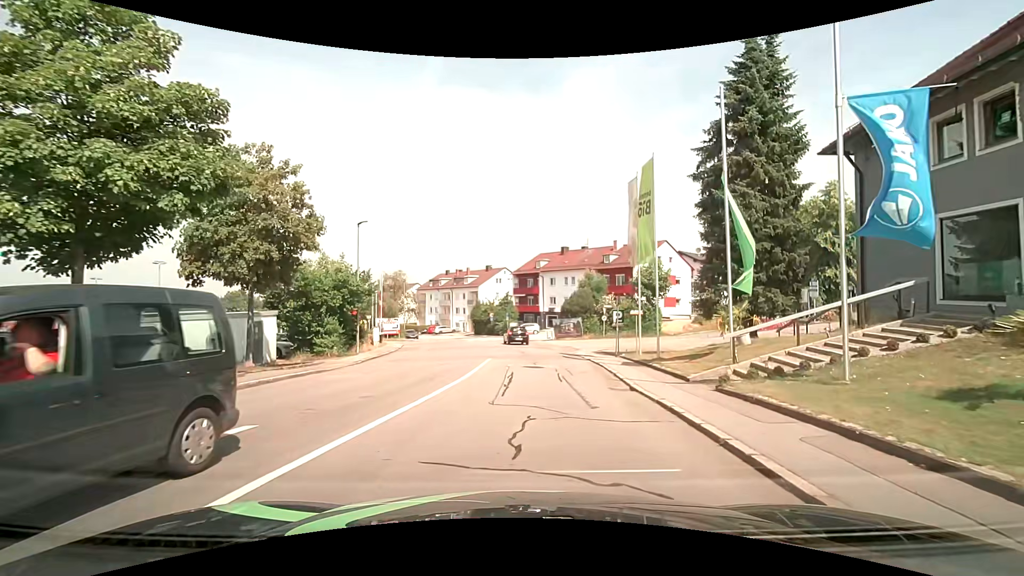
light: Day
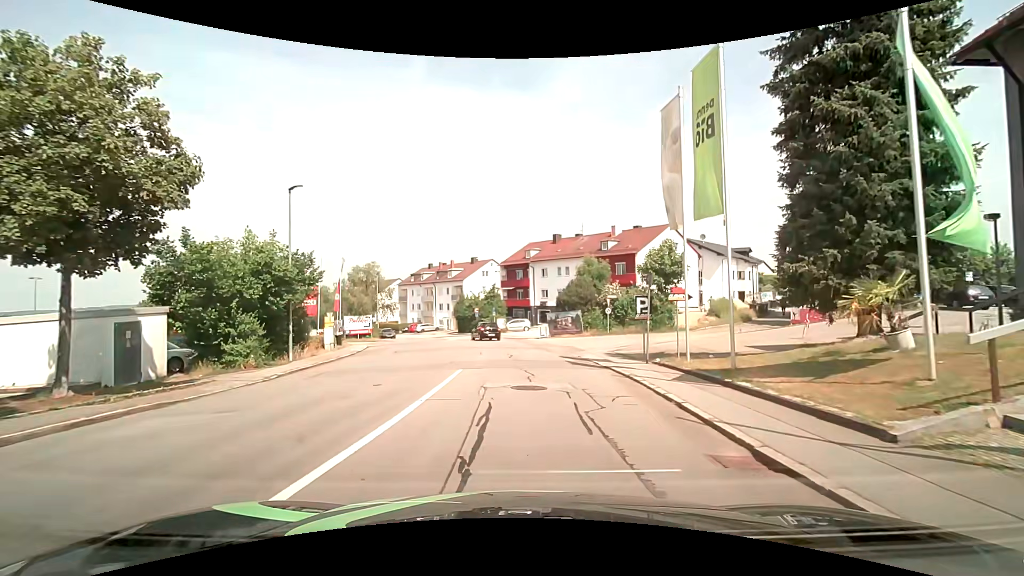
(+0.1, +7.6) m; +2°
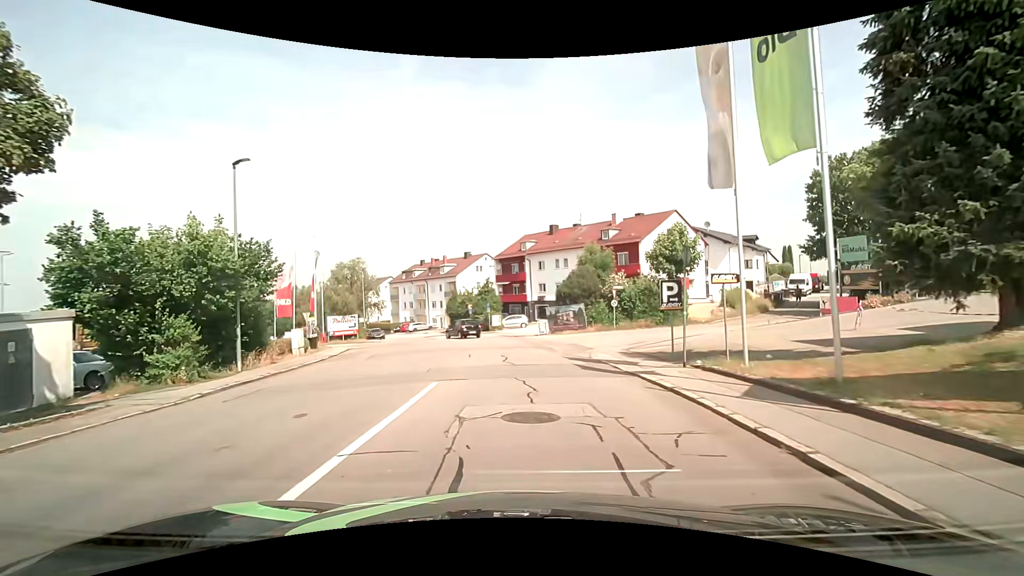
(0.0, +3.9) m; 0°
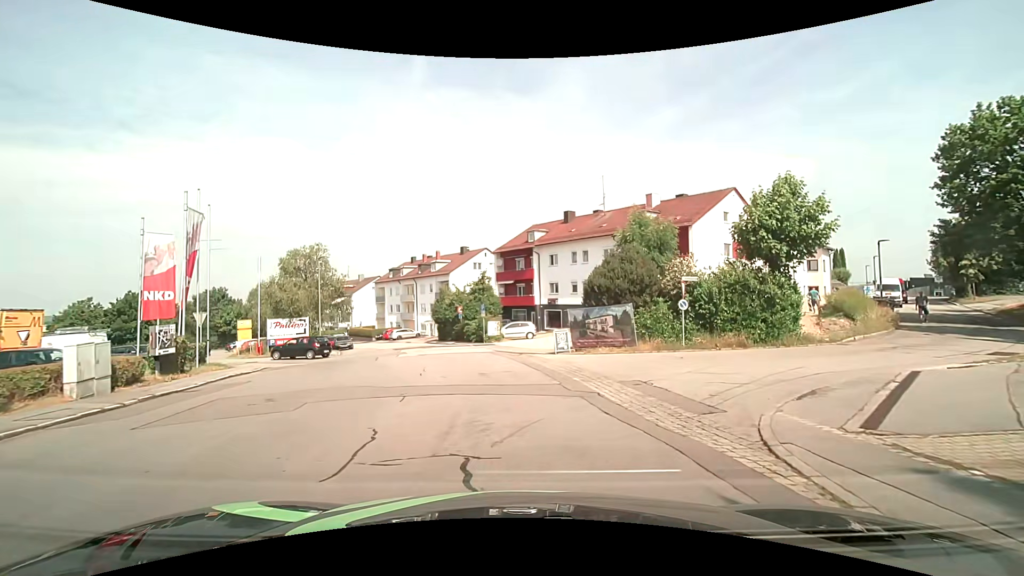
(-0.2, +13.3) m; -2°
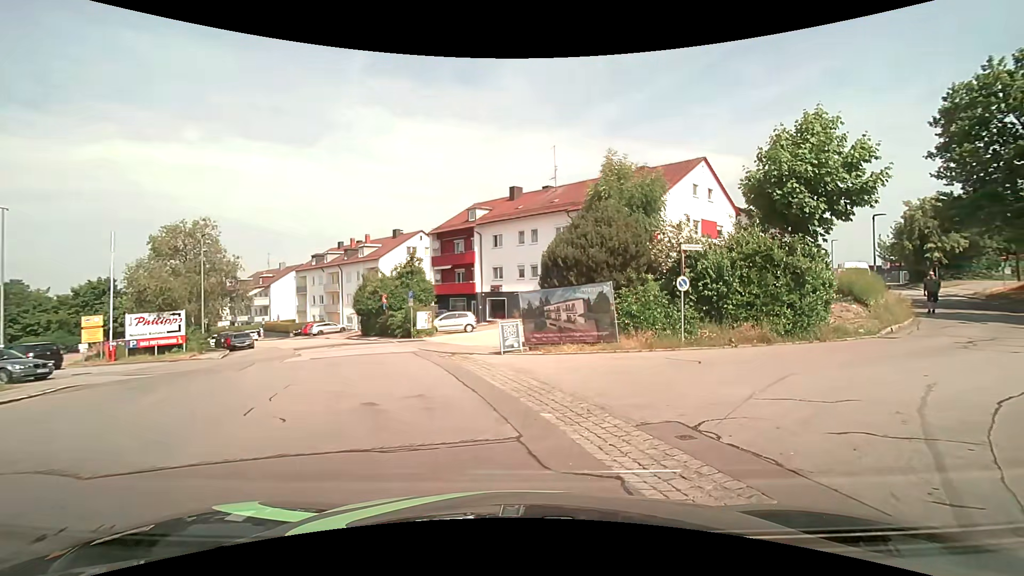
(+0.2, +6.5) m; +9°
